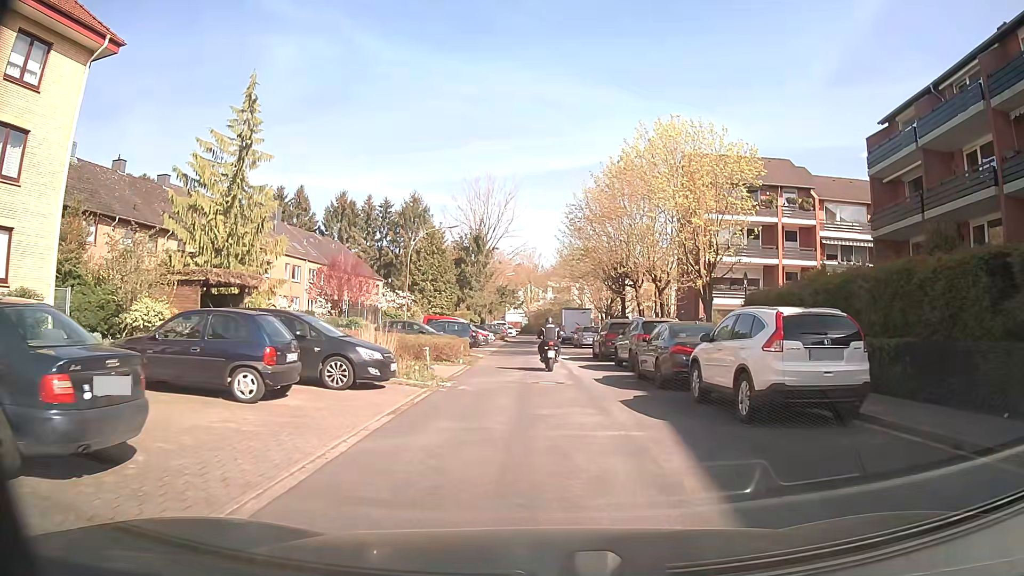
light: Day
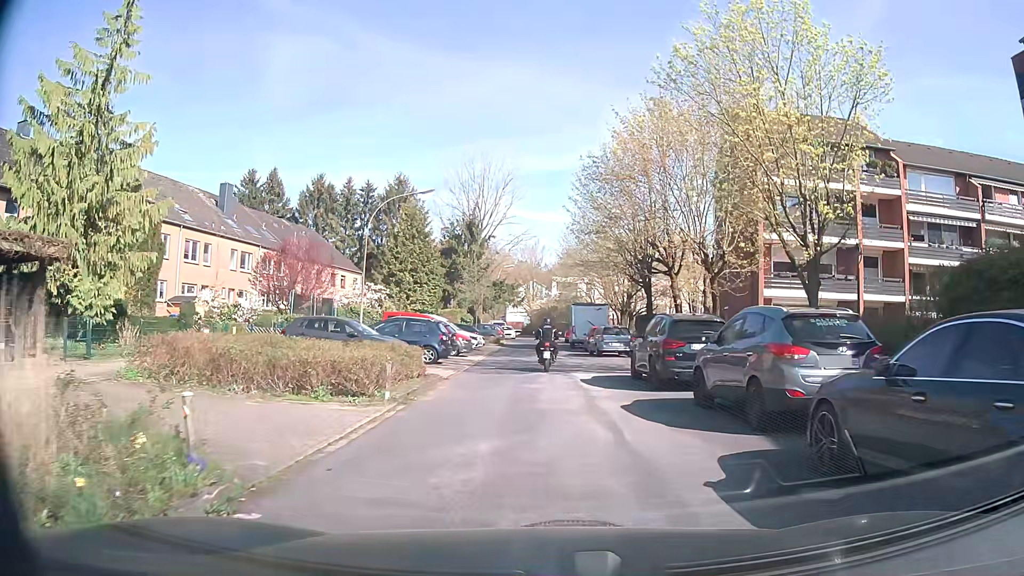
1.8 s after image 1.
(-0.2, +11.9) m; -1°
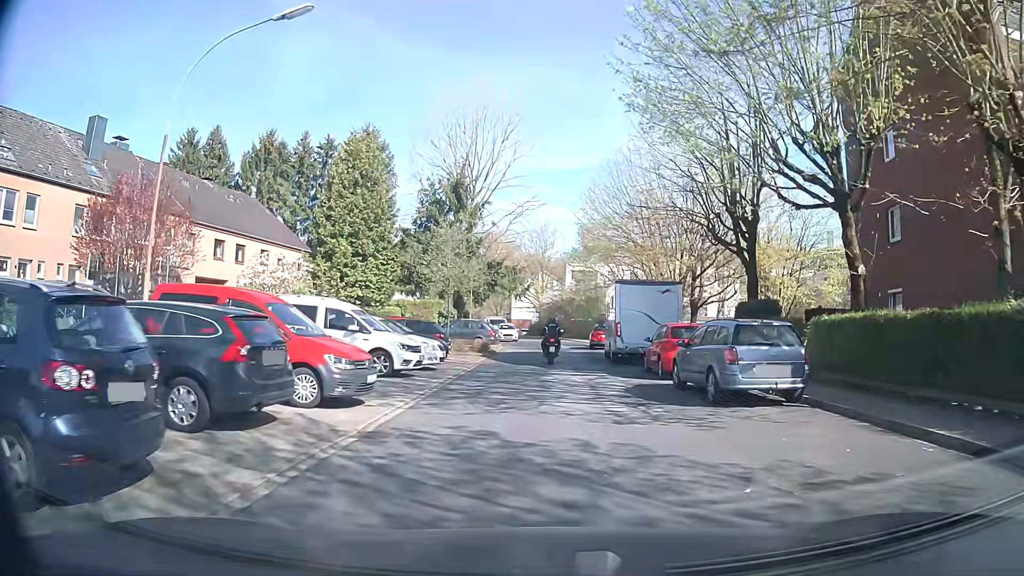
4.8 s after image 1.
(-0.1, +20.0) m; -1°
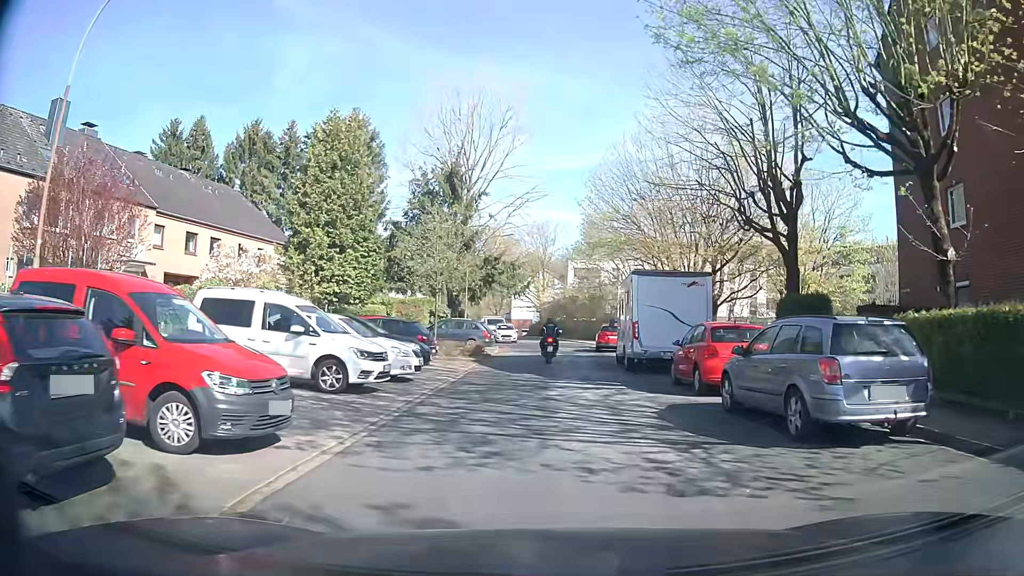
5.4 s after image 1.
(0.0, +4.0) m; 0°
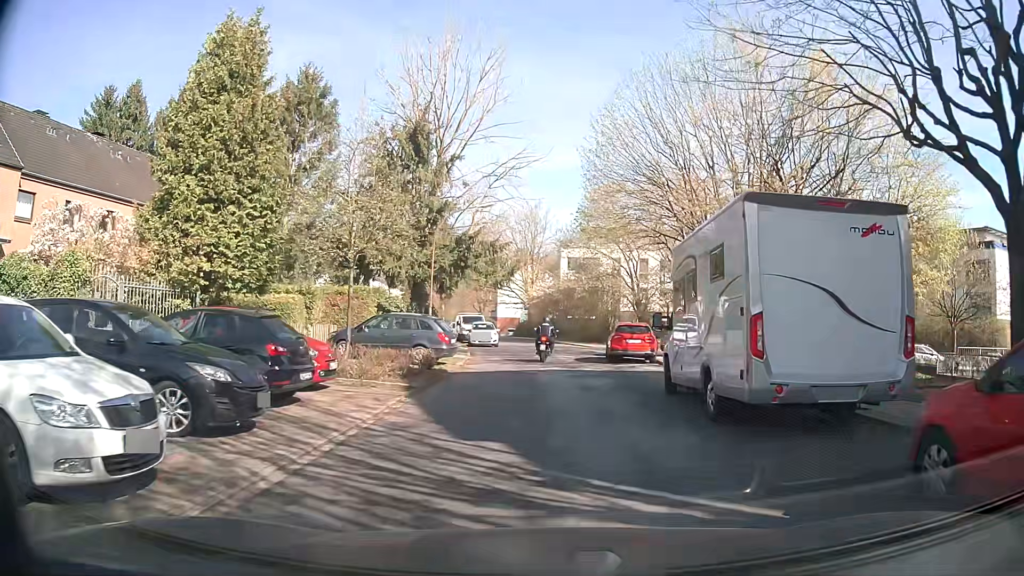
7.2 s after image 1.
(+0.1, +11.1) m; +1°
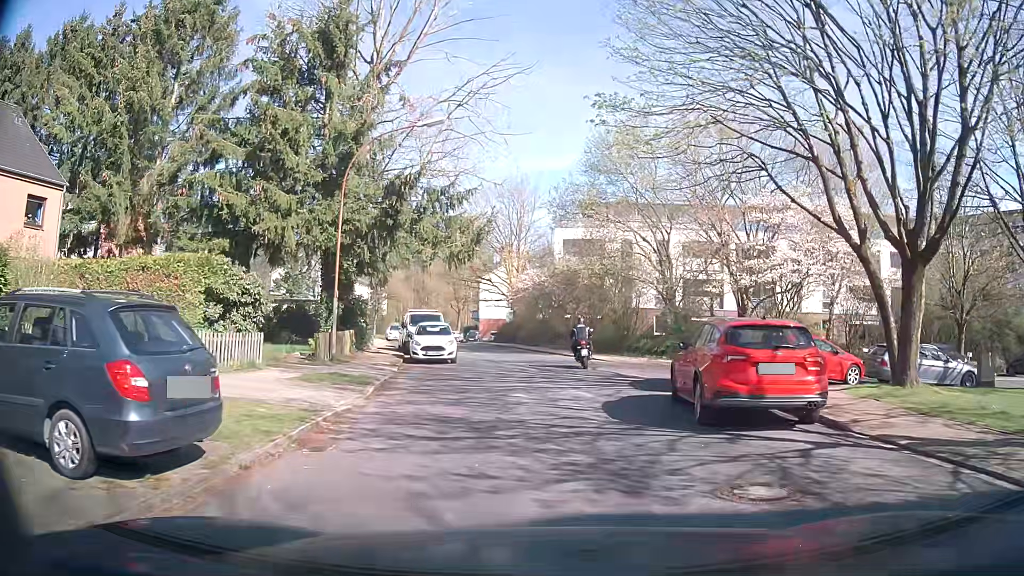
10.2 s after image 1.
(0.0, +15.7) m; +1°
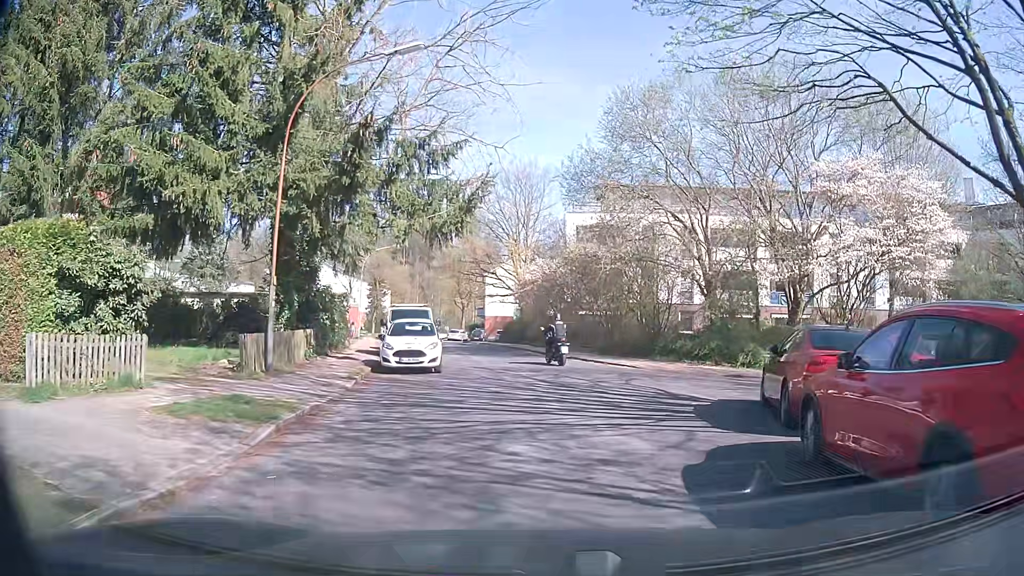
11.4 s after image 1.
(-0.1, +6.0) m; -1°
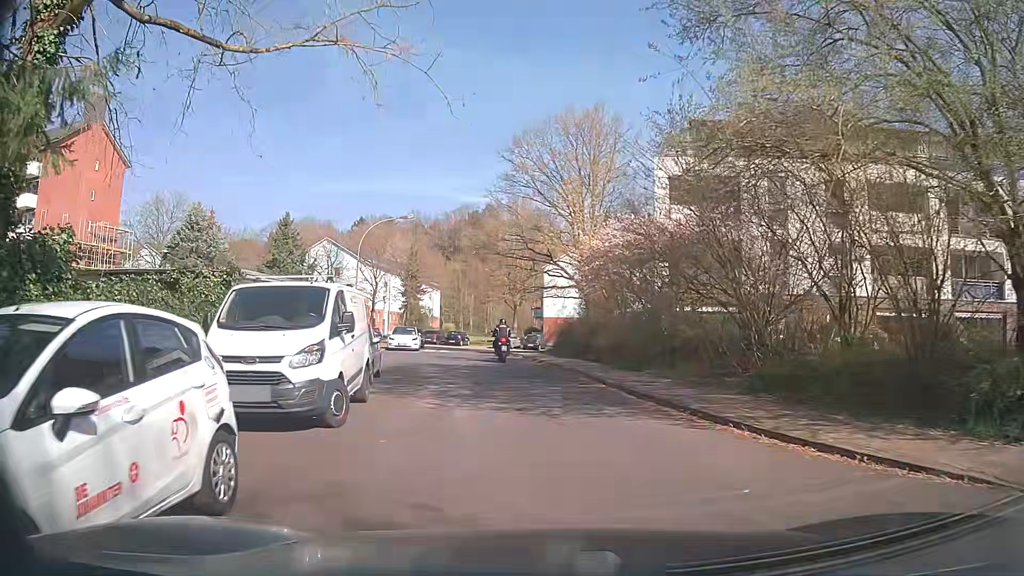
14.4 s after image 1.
(-0.1, +16.9) m; -4°
